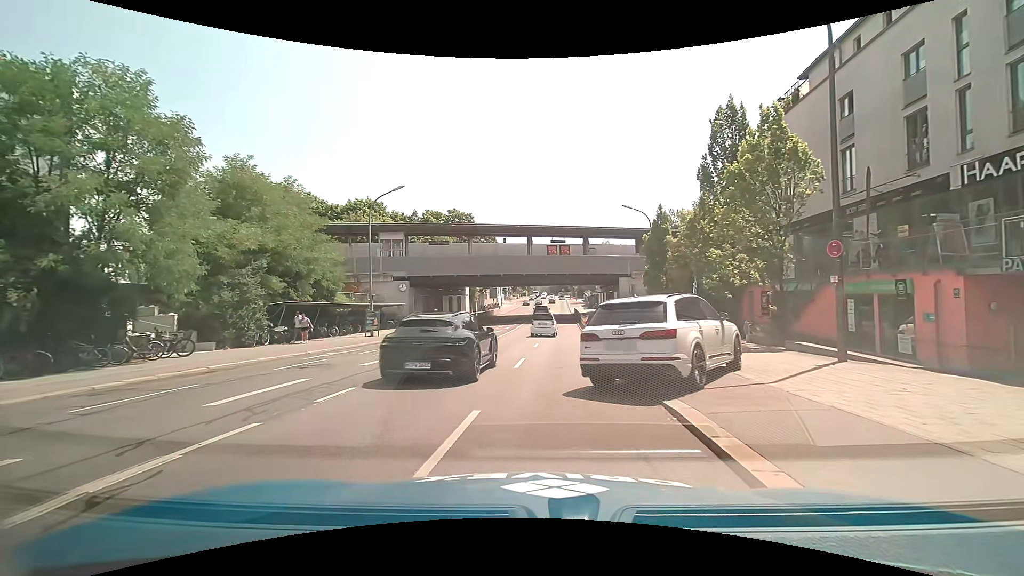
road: primary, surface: asphalt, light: Day
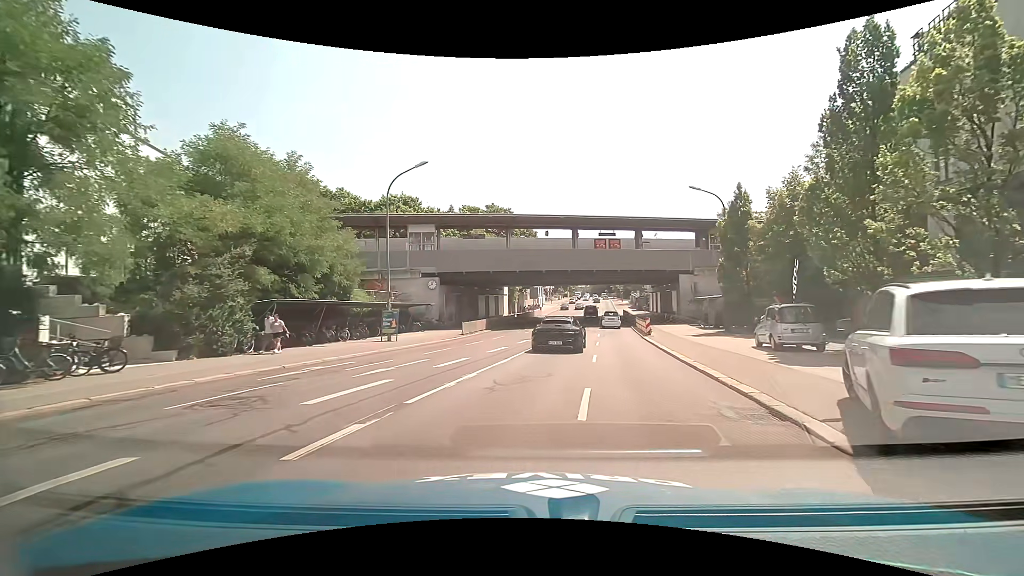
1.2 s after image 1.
(-0.5, +6.8) m; -5°
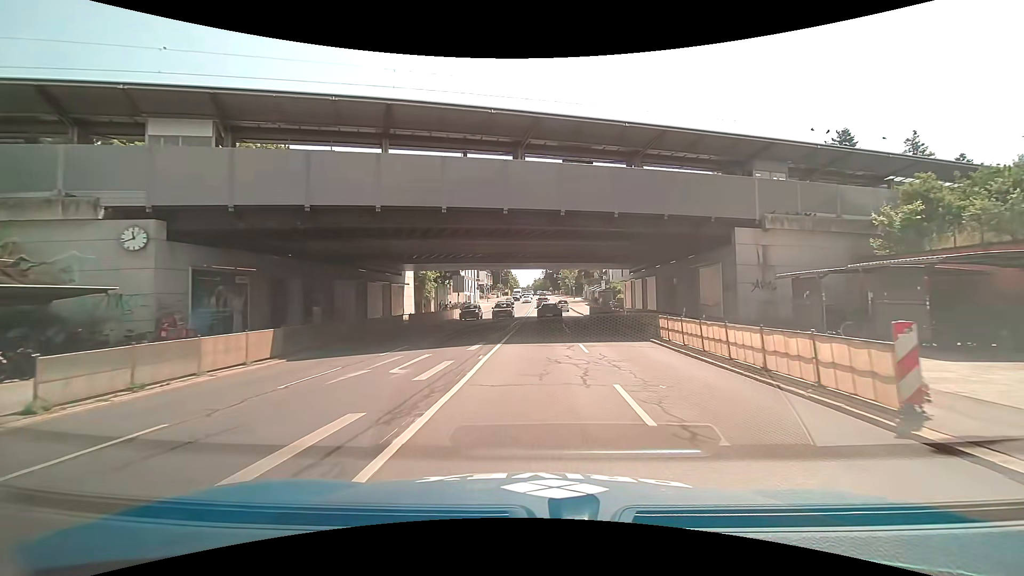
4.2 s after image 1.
(+1.9, +28.2) m; +6°
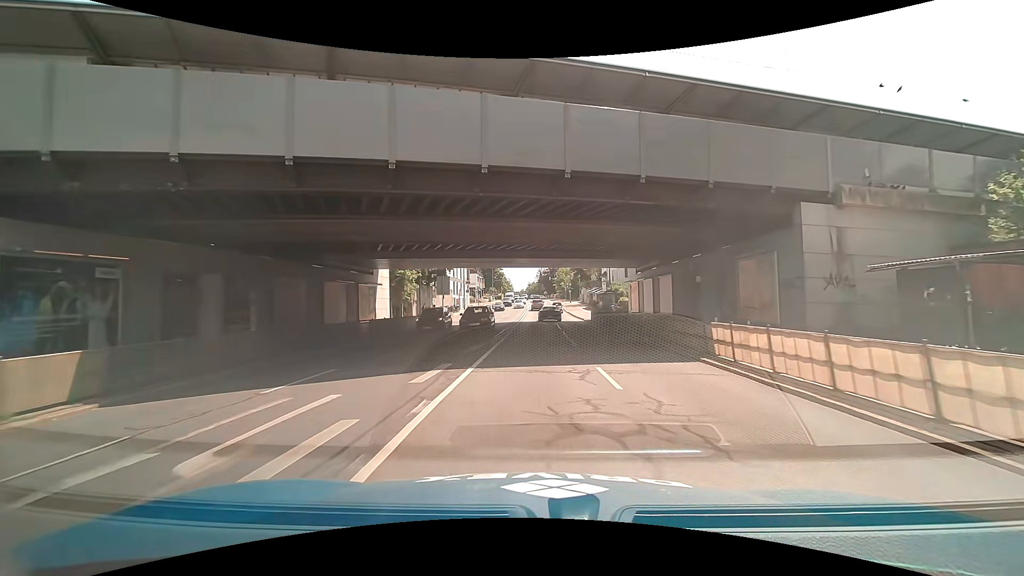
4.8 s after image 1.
(+0.1, +6.6) m; +1°
